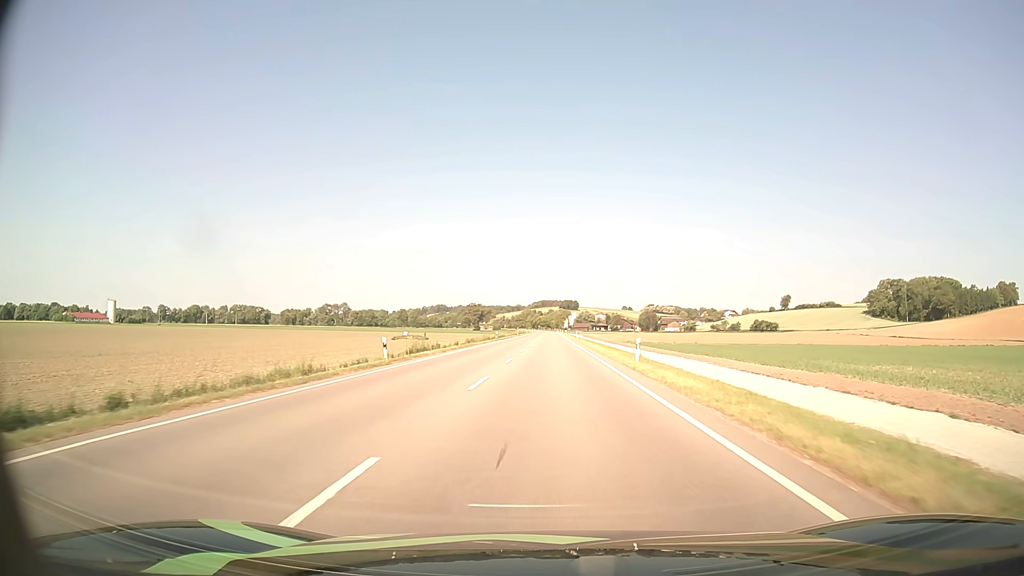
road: primary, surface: asphalt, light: Day
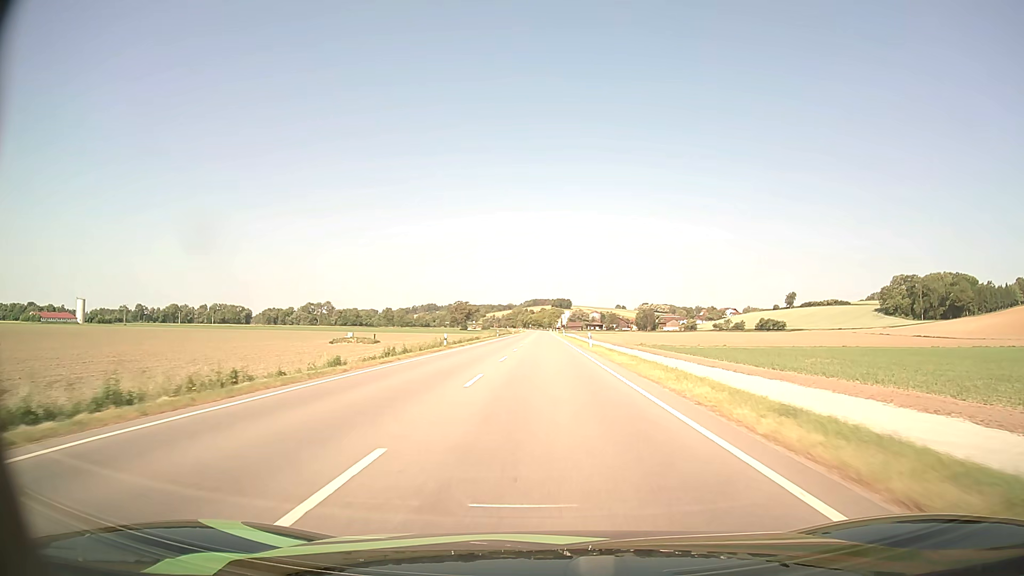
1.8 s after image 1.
(+0.2, +35.2) m; +1°
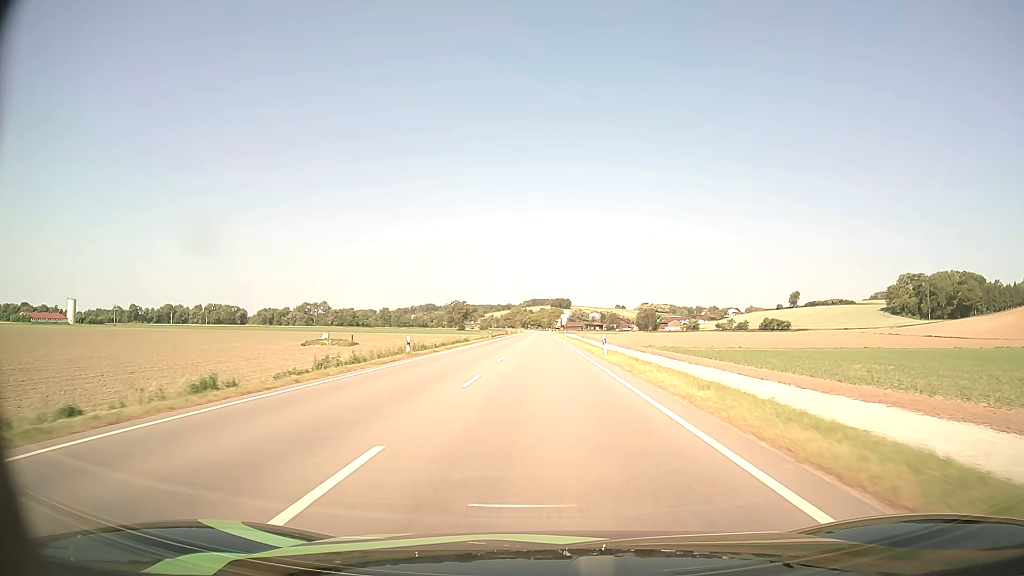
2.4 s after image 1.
(0.0, +11.7) m; 0°
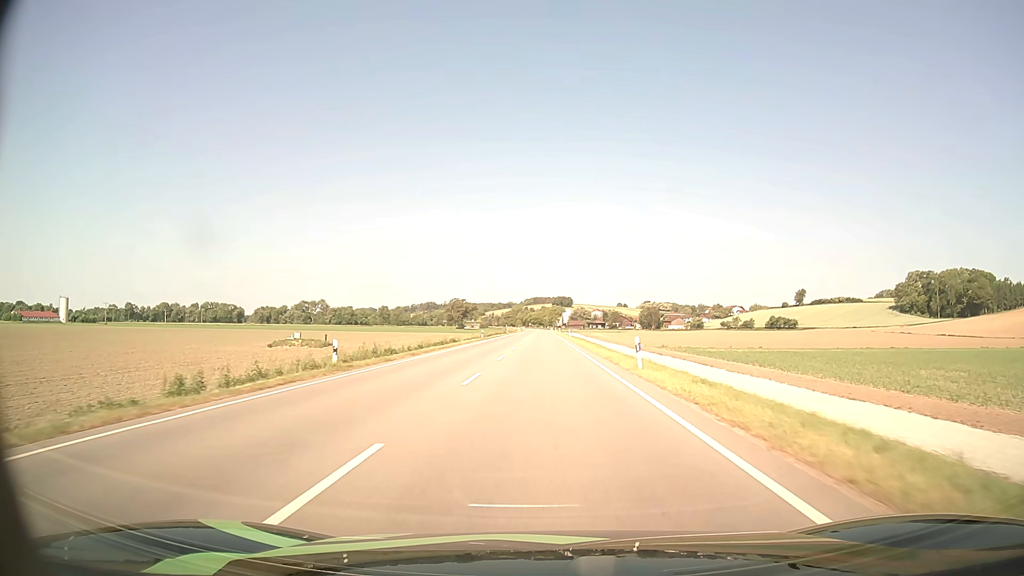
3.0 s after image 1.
(0.0, +11.7) m; 0°
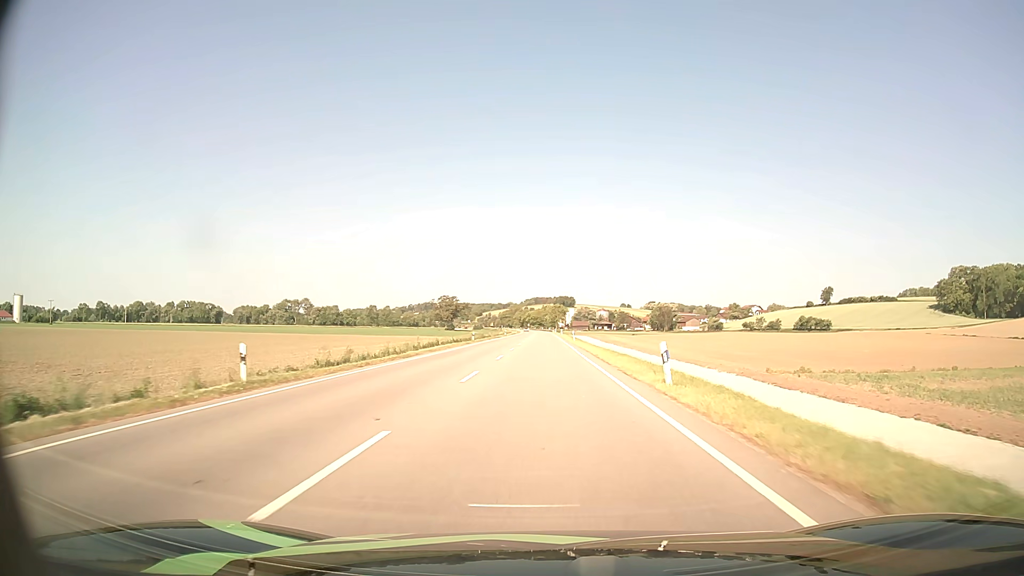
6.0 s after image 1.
(-0.3, +58.7) m; 0°
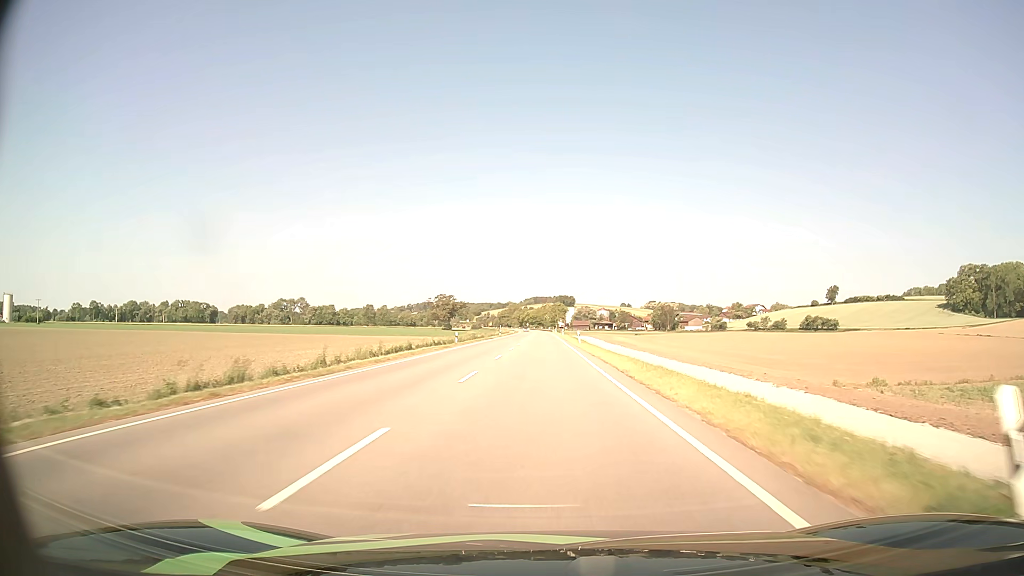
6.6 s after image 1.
(0.0, +11.7) m; 0°
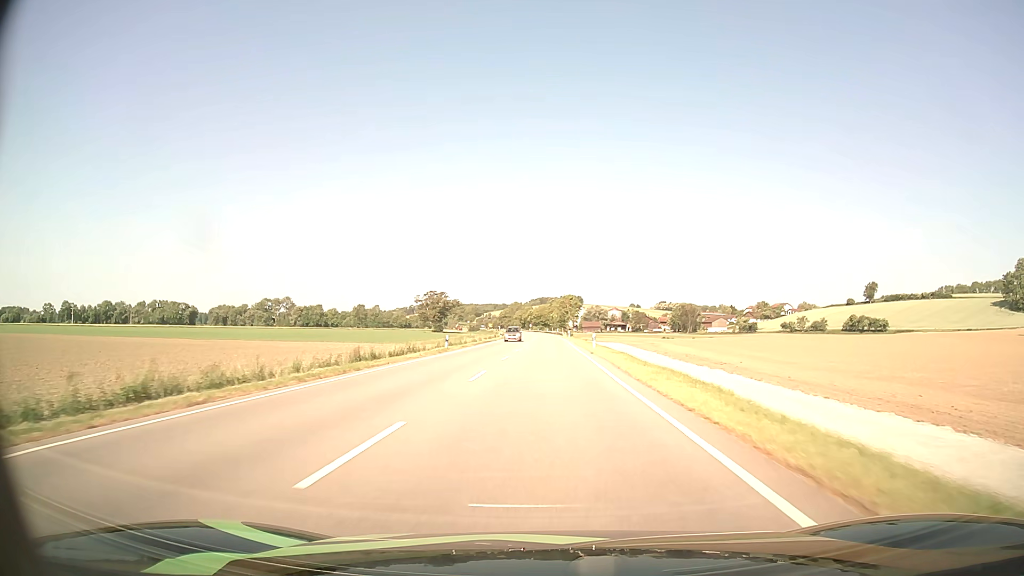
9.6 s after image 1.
(-0.2, +58.7) m; -1°
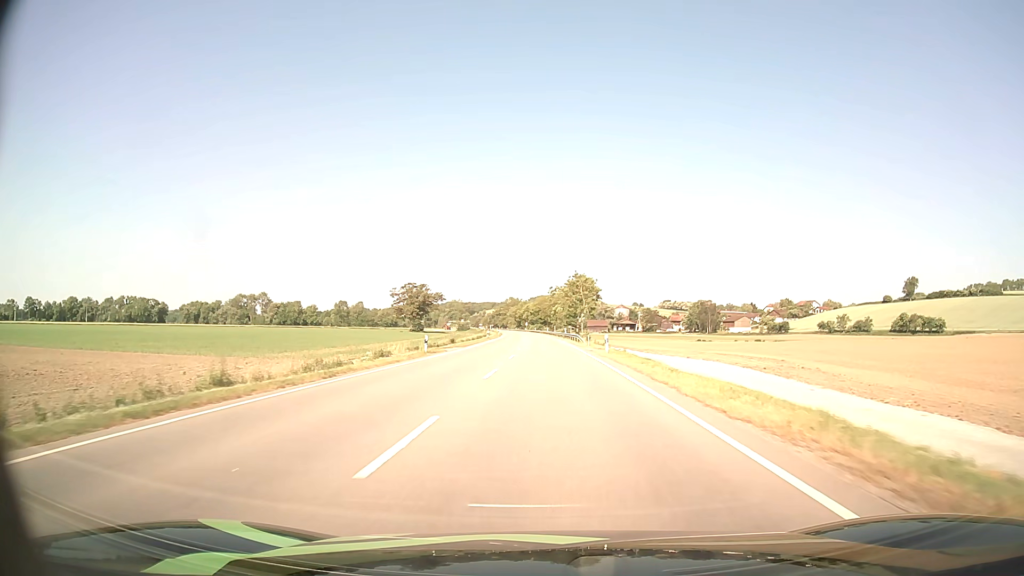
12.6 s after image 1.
(-0.1, +58.9) m; 0°
(0, +10) (0, +20) (0, +30) (0, +40) (0, +50) (0, +60) (0, +70) (0, +80) (-1, +90) (-1, +100) m
